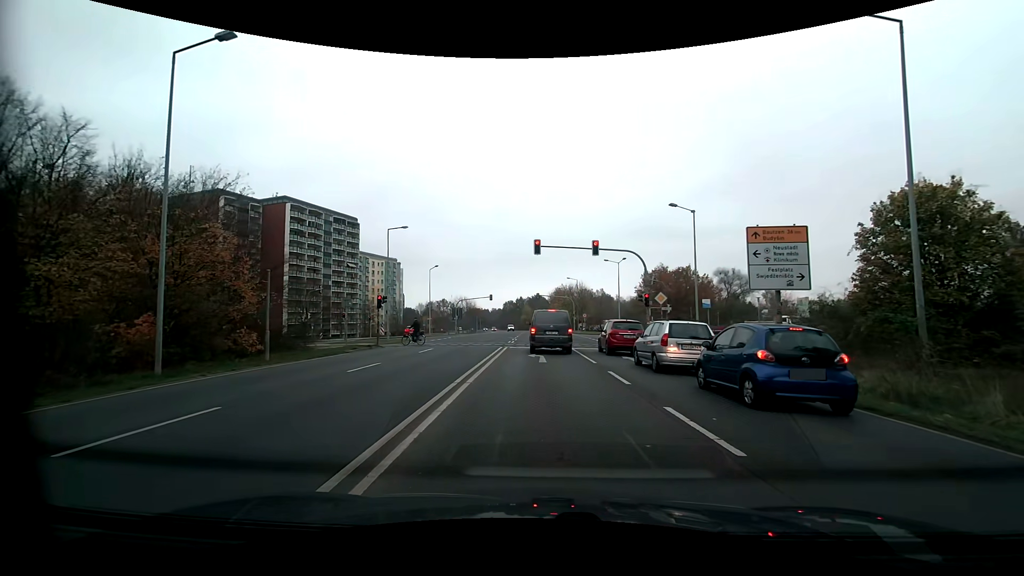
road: secondary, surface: asphalt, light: Day
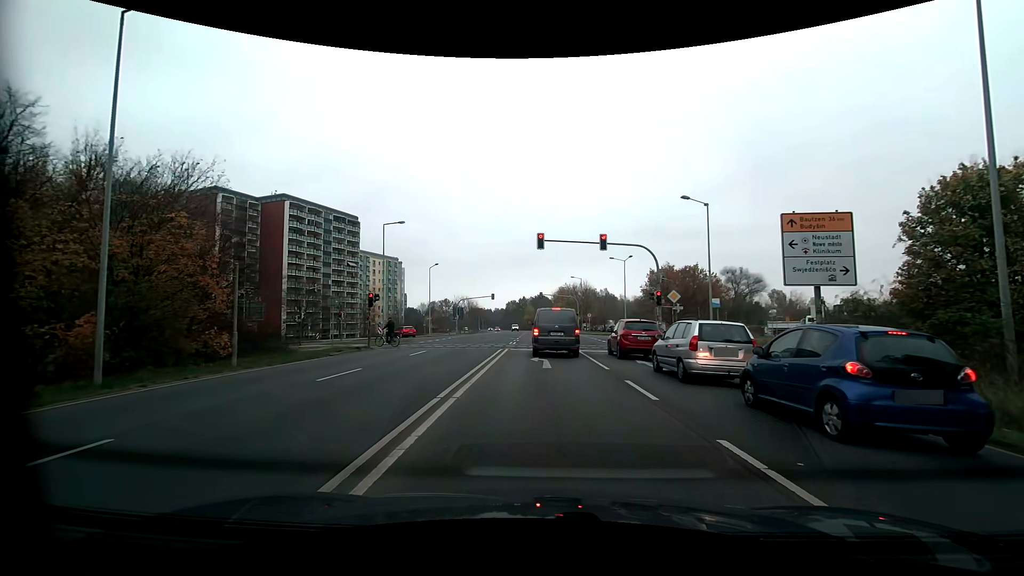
(0.0, +2.2) m; -2°
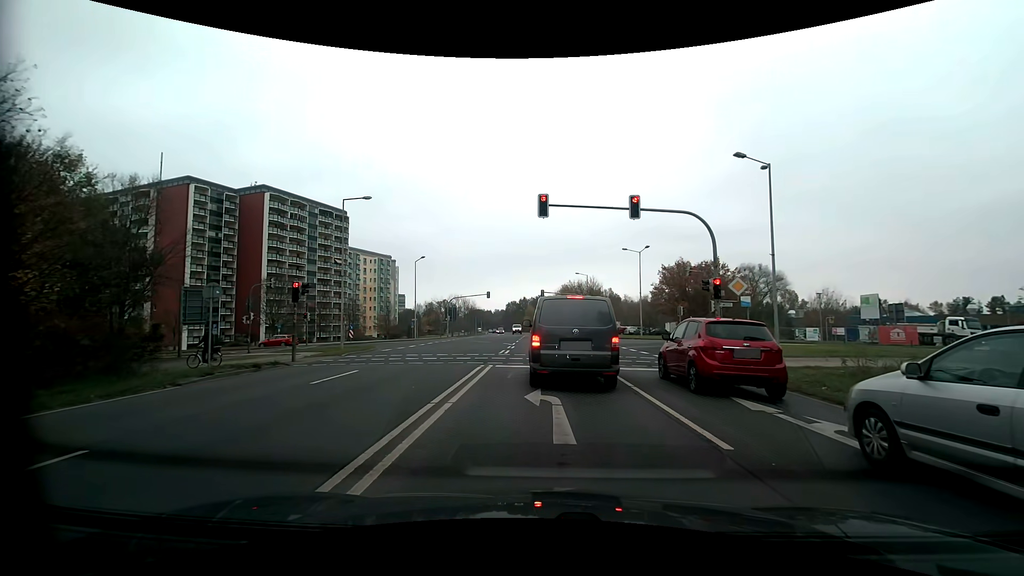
(+0.1, +9.2) m; +1°
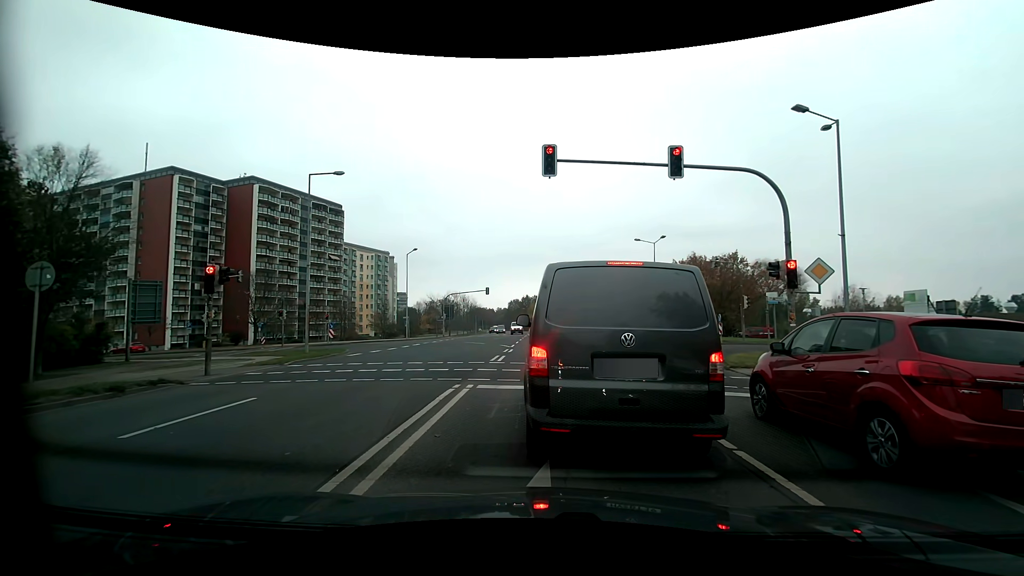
(-0.1, +5.3) m; -1°
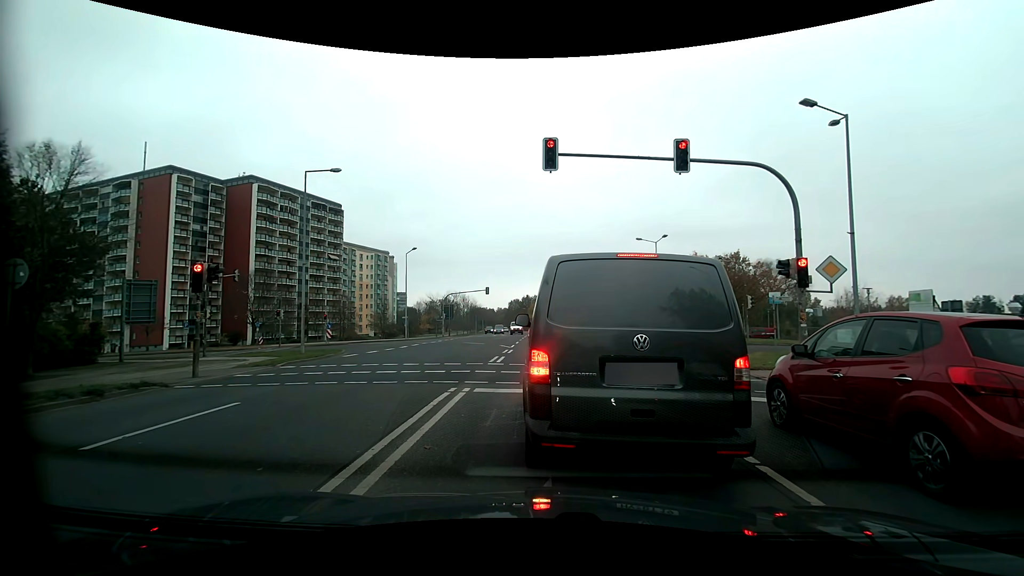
(0.0, +0.5) m; 0°
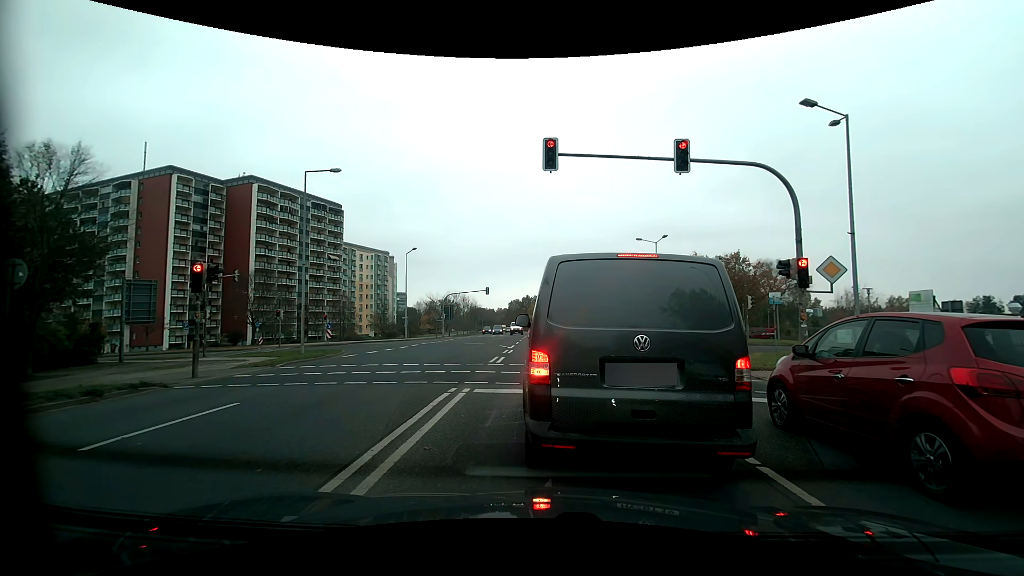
(0.0, +0.1) m; 0°
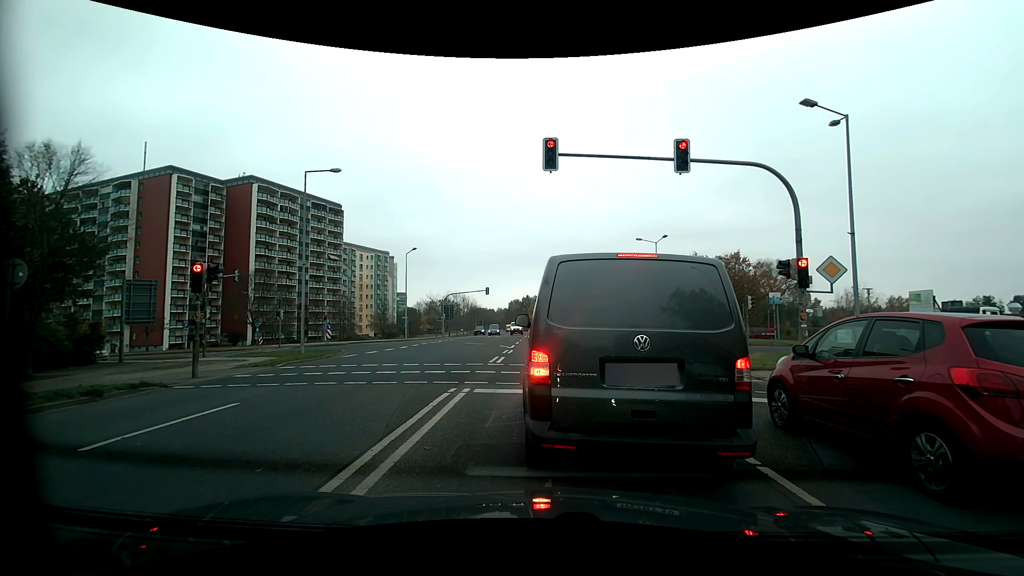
(0.0, 0.0) m; 0°
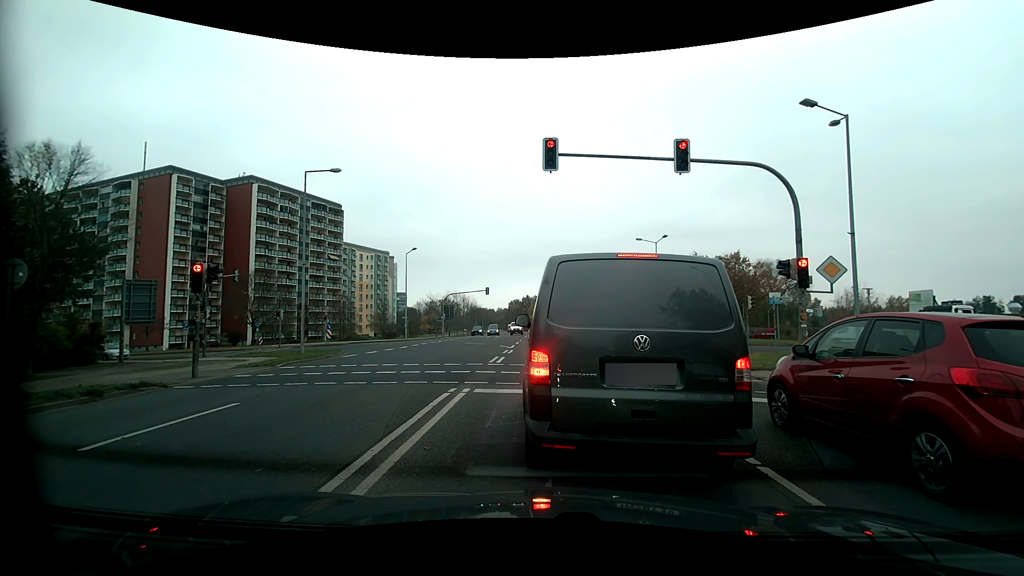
(0.0, 0.0) m; 0°
(0, +10) (0, +20) (0, +30) (-3, +40) (-10, +46) (-20, +50) (-29, +52) (-39, +55) (-48, +58) (-58, +61) m
